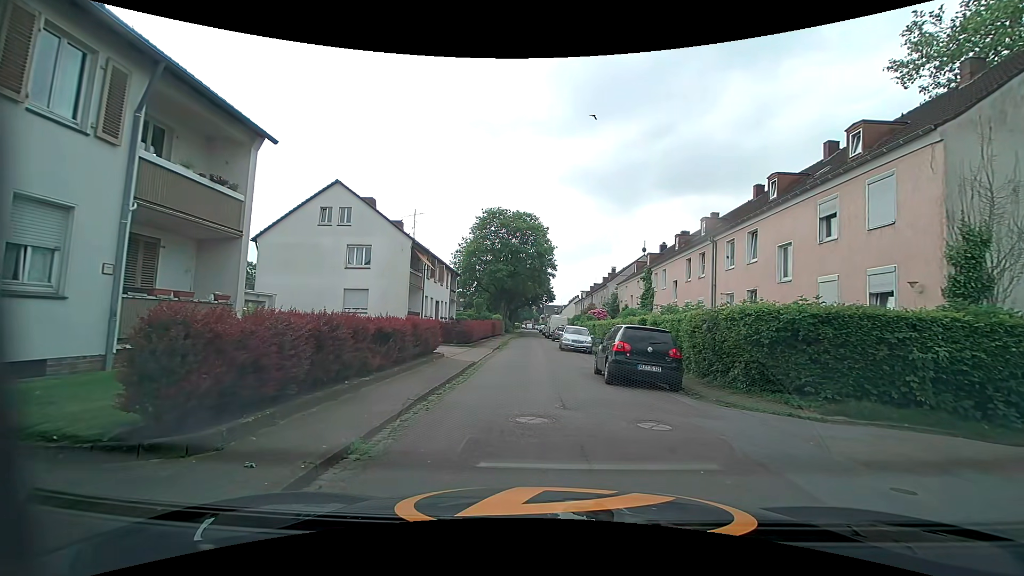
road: residential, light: Day
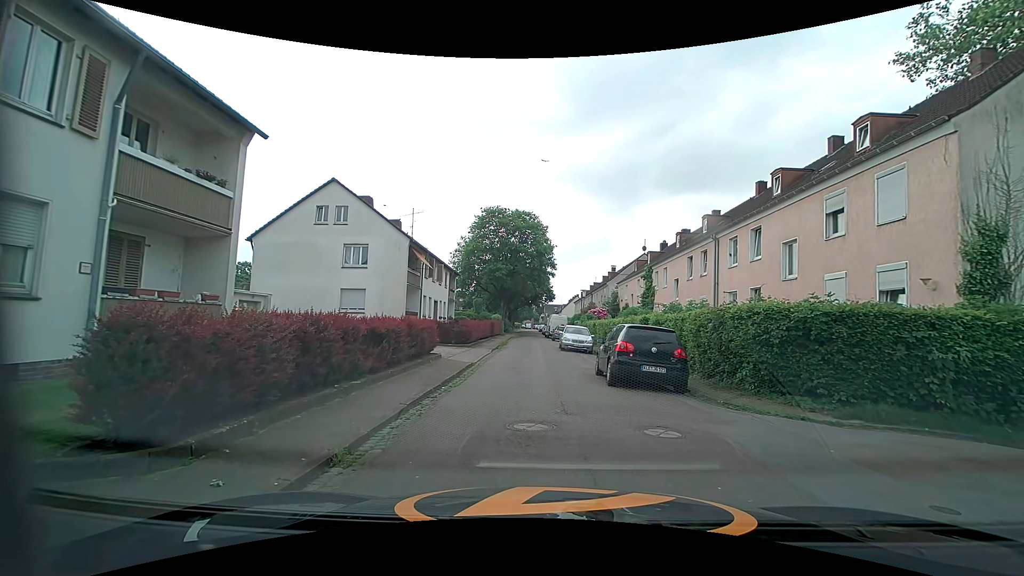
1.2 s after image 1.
(0.0, +0.4) m; 0°
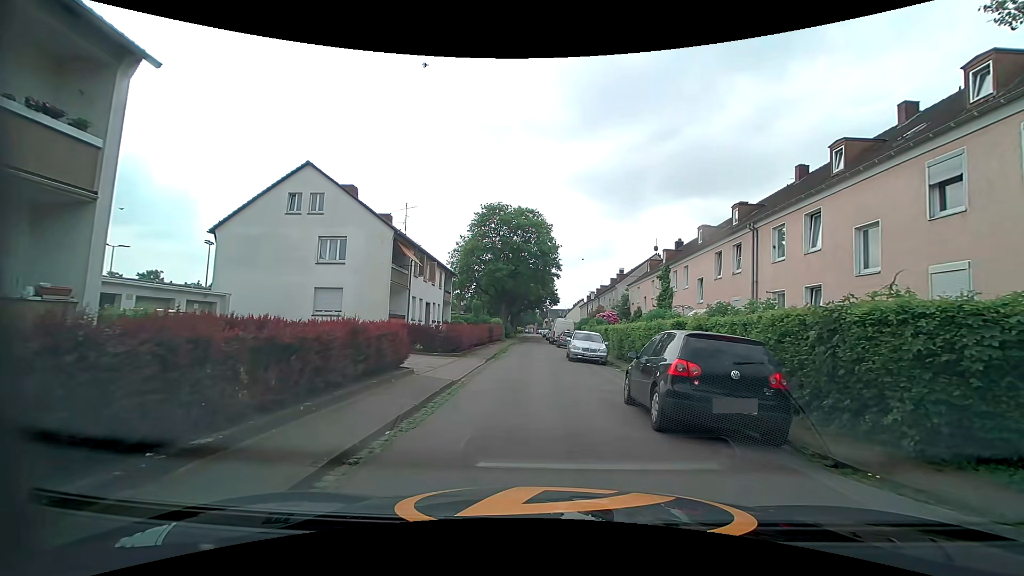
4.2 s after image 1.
(0.0, +4.6) m; 0°
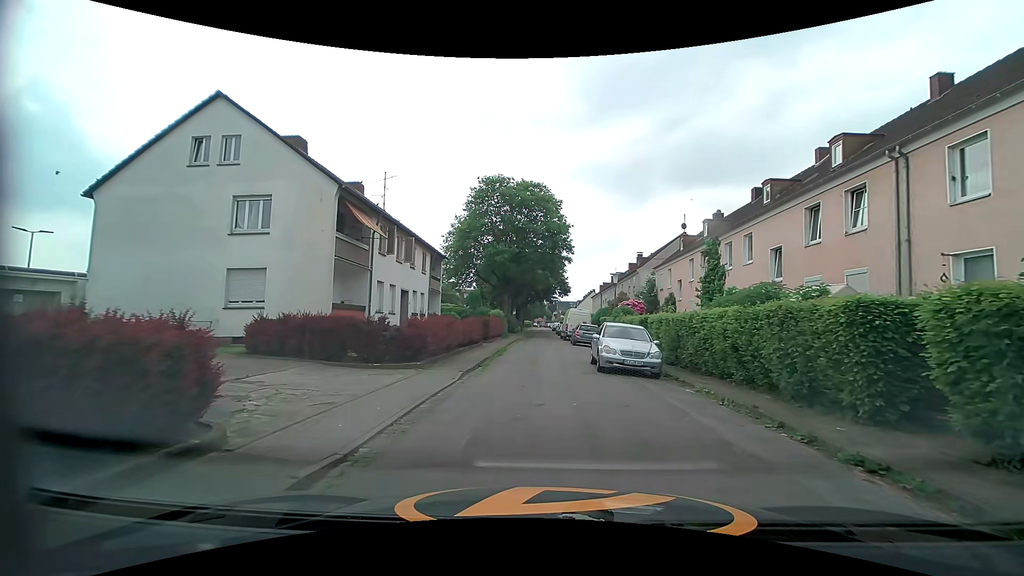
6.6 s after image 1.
(-0.2, +8.8) m; -1°
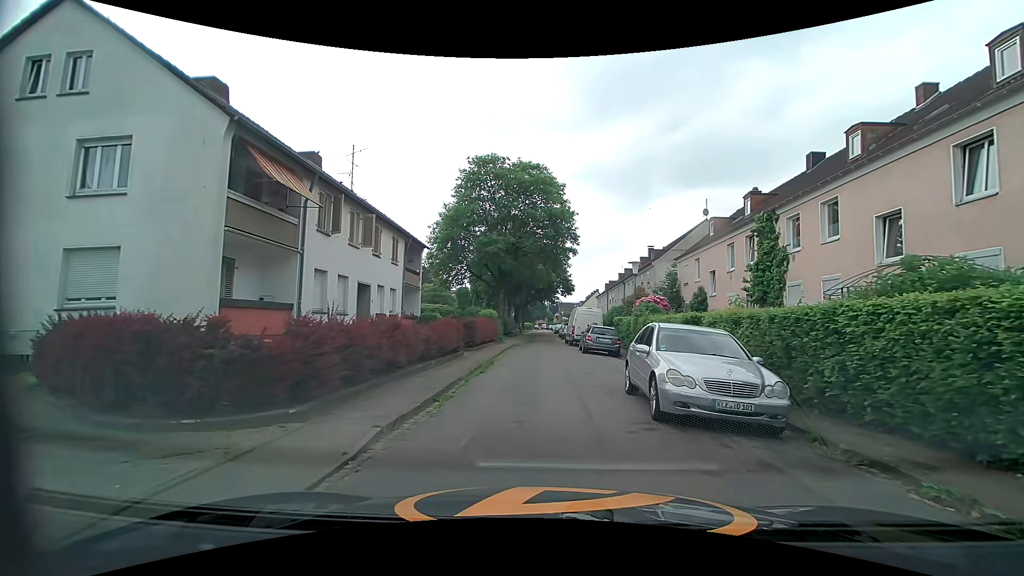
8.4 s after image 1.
(-0.1, +6.9) m; -1°
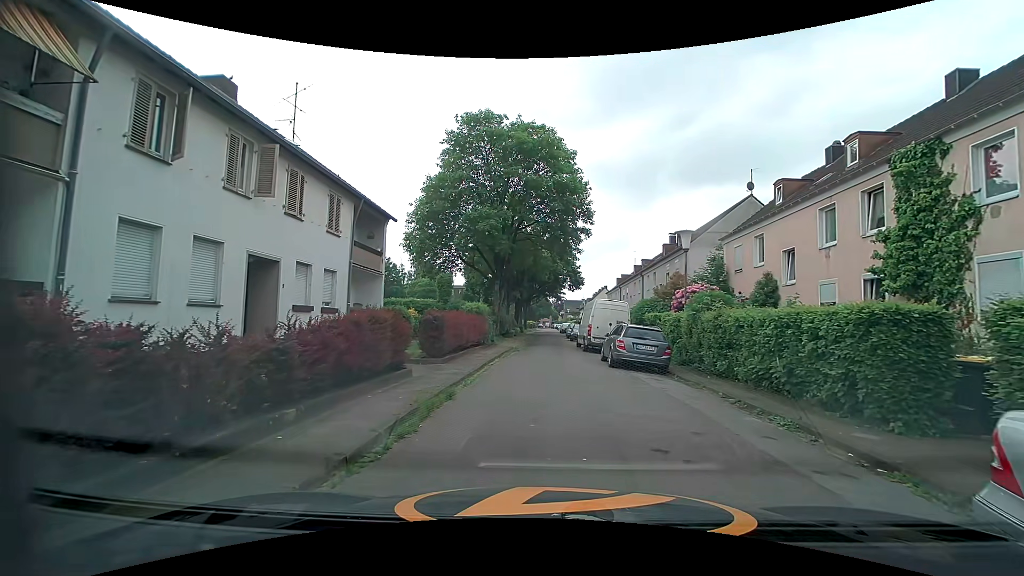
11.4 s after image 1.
(0.0, +8.3) m; +2°
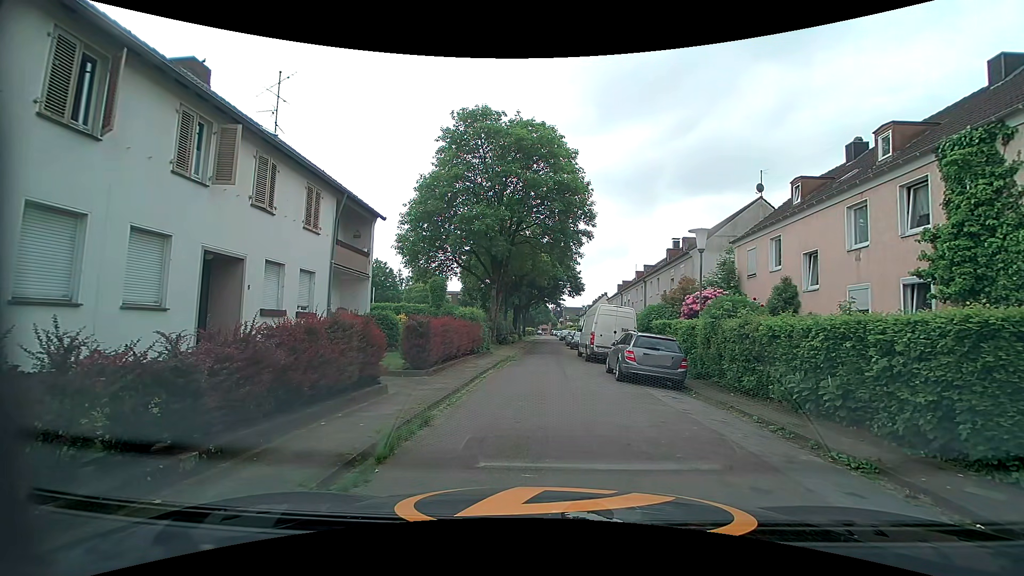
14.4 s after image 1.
(0.0, +1.7) m; -1°
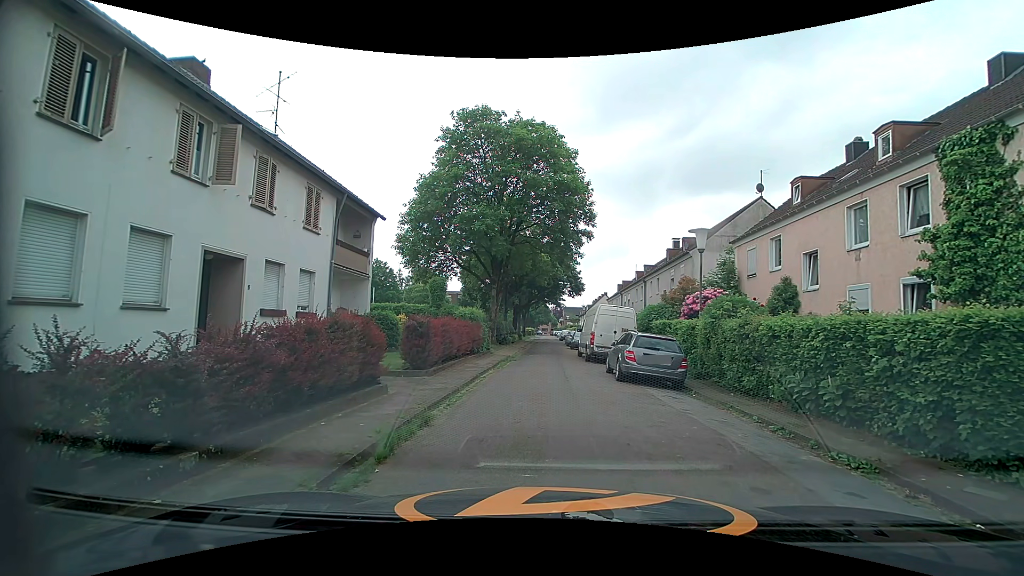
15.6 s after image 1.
(0.0, 0.0) m; 0°
